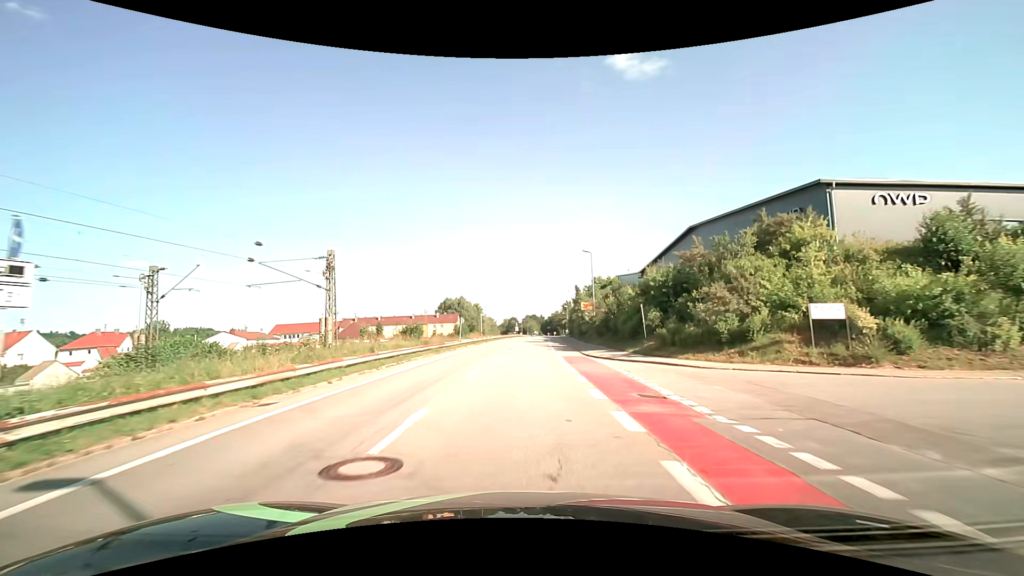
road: unclassified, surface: asphalt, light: Day
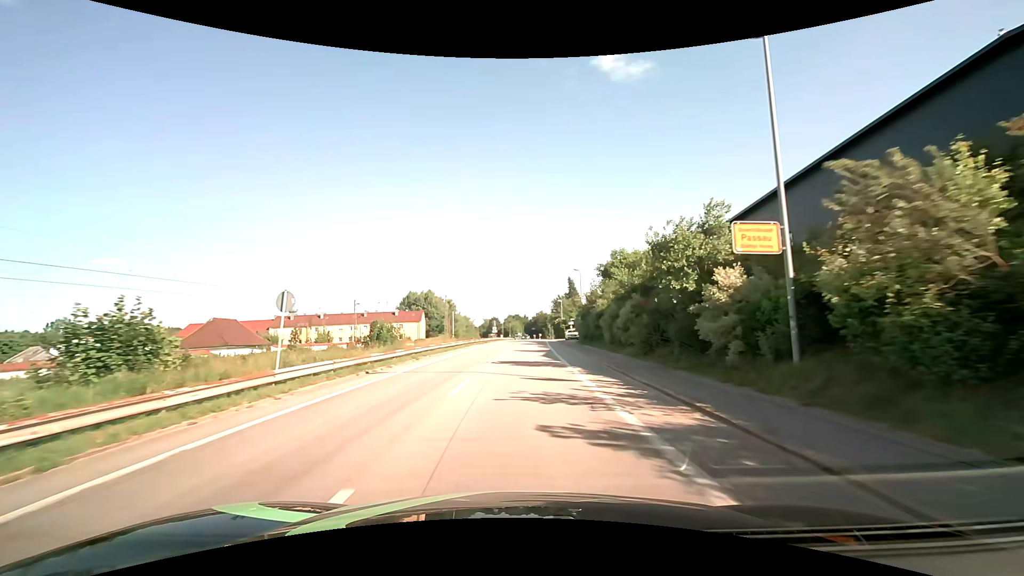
(+0.6, +33.4) m; +2°
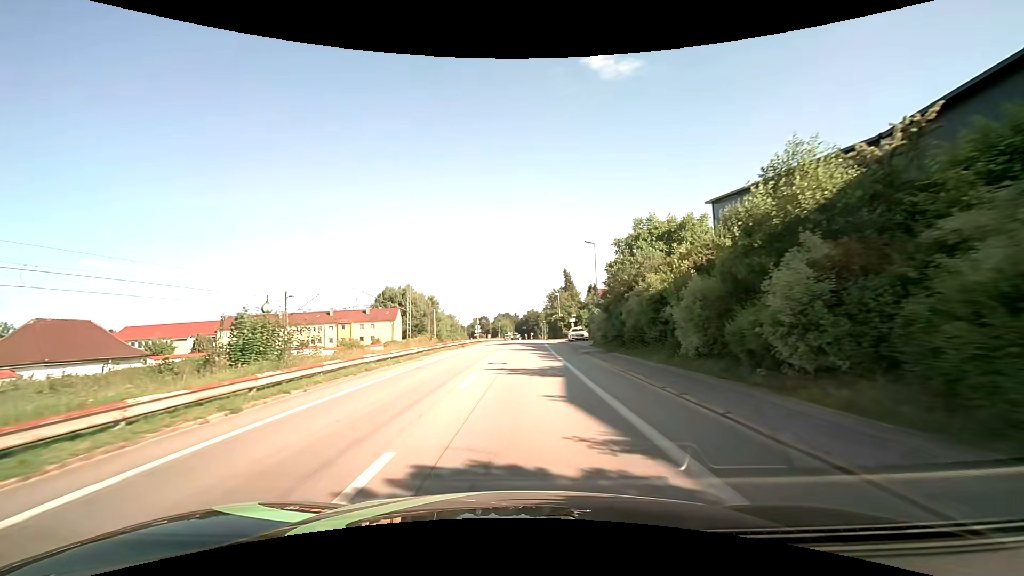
(+0.2, +16.8) m; +1°
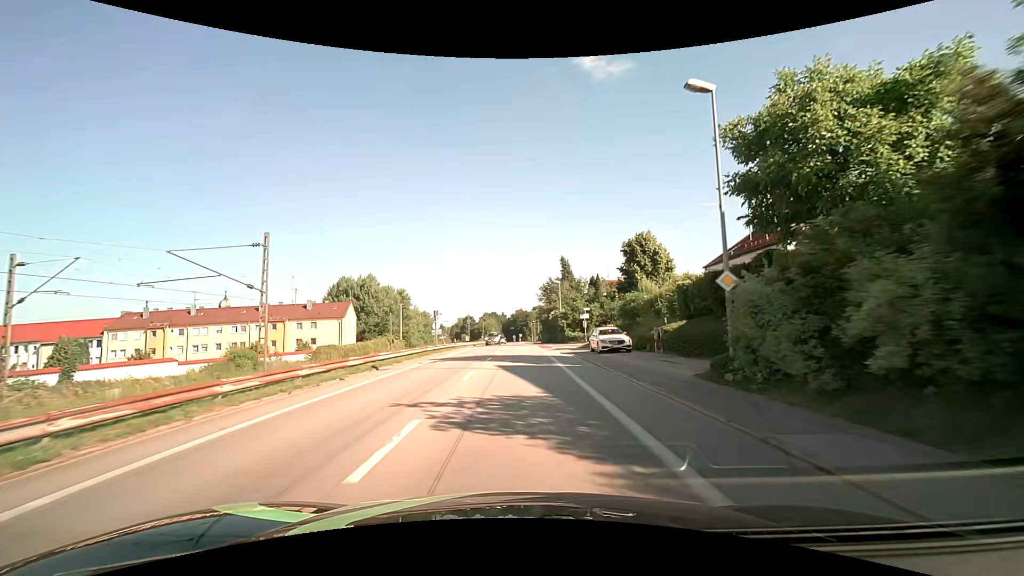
(+0.3, +25.3) m; +2°
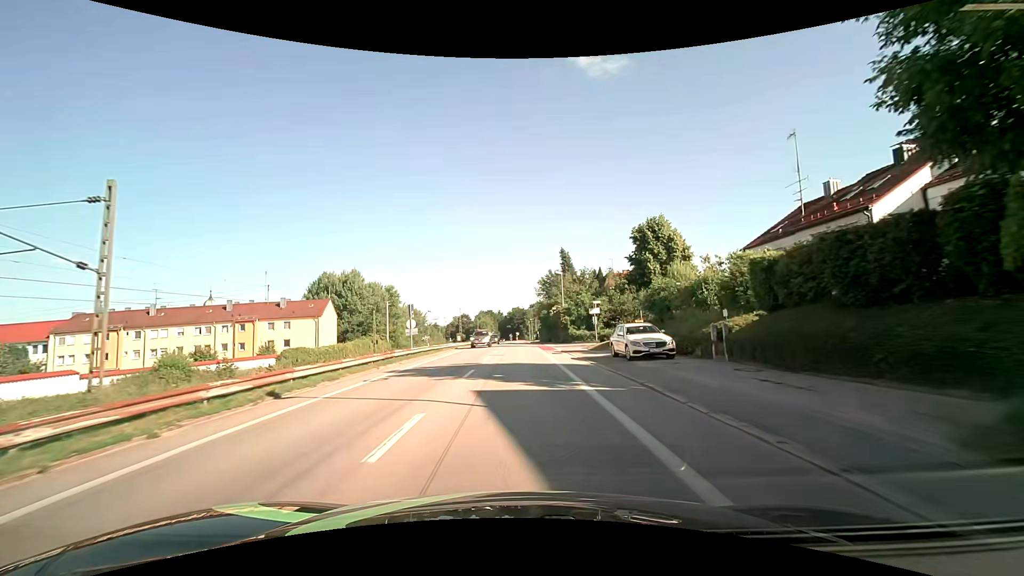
(0.0, +8.4) m; 0°
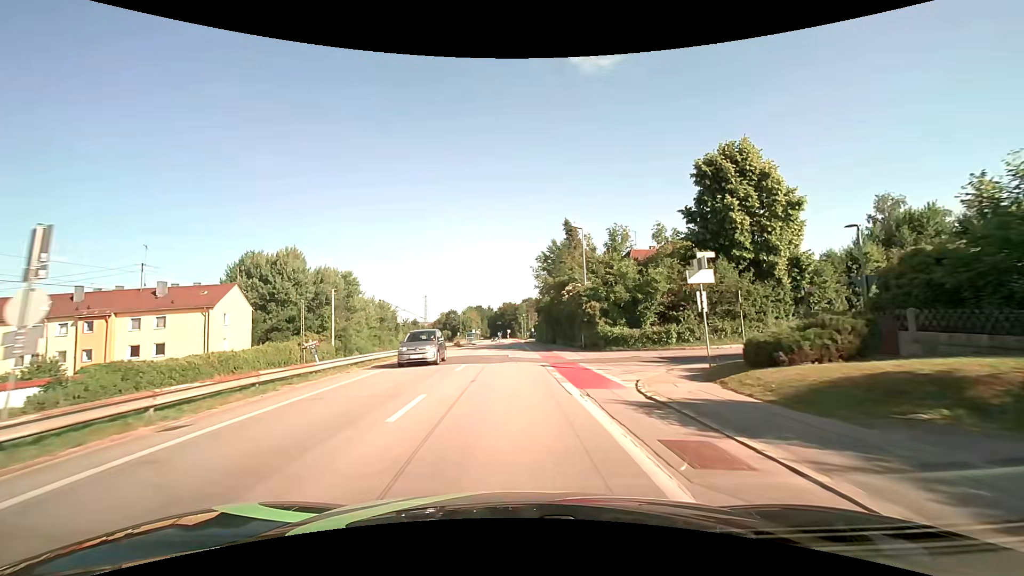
(+0.2, +24.9) m; +1°
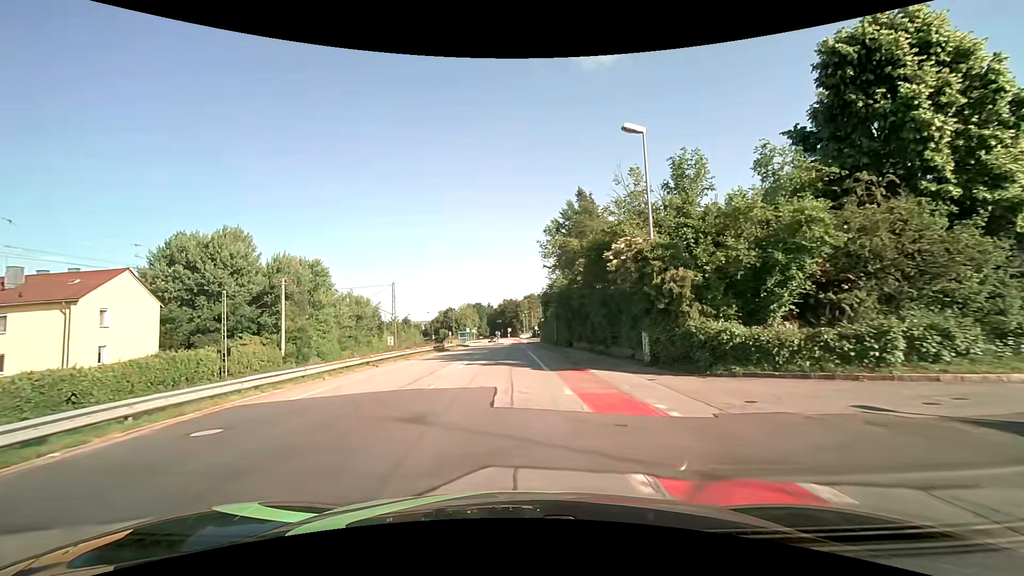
(0.0, +16.1) m; 0°
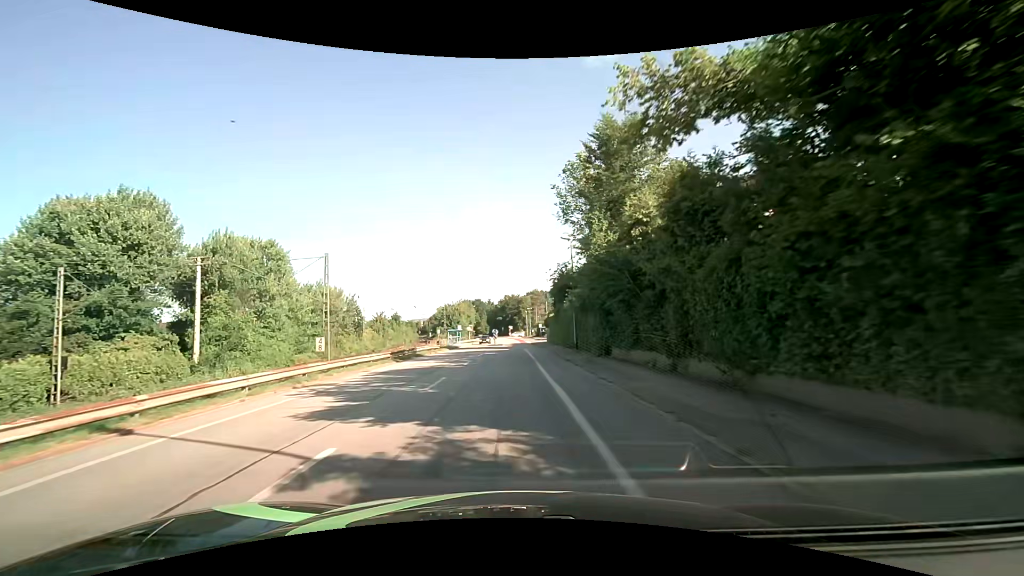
(-0.1, +15.9) m; -1°
(0, +10) (0, +20) (0, +30) (0, +40) (0, +50) (0, +60) (0, +70) (0, +80) (0, +90) (0, +100) m
